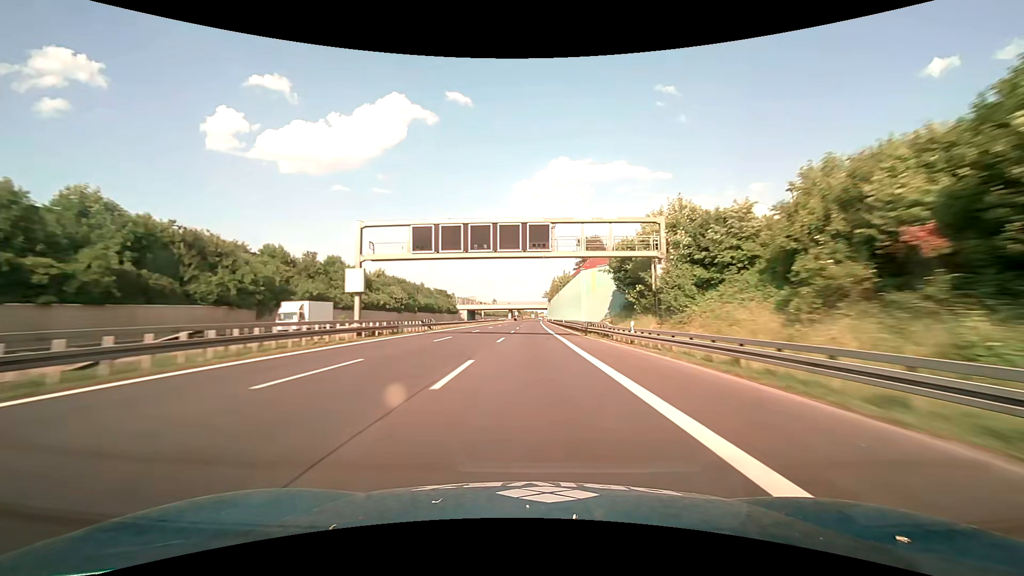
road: motorway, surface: asphalt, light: Day
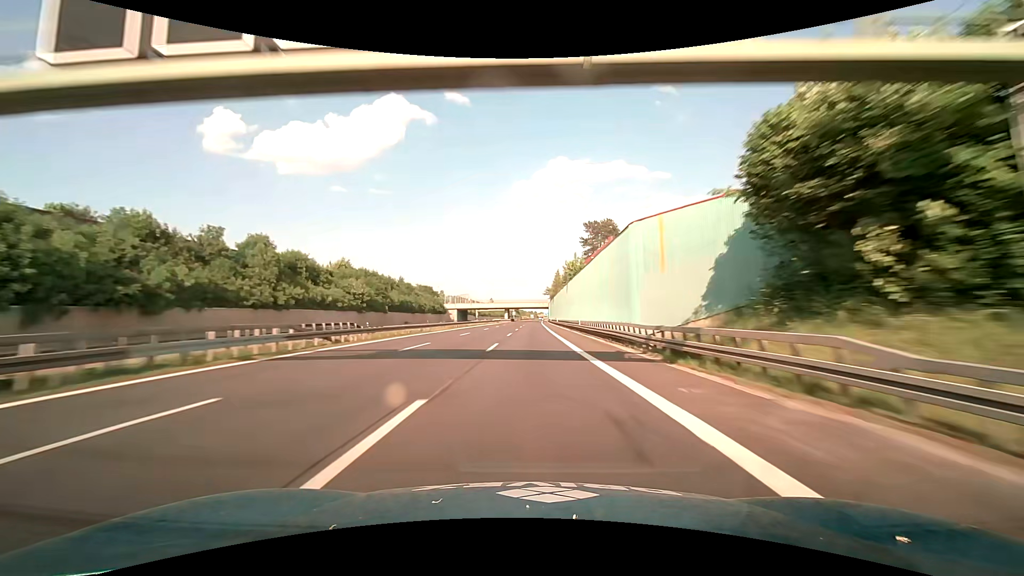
(+0.1, +25.2) m; 0°
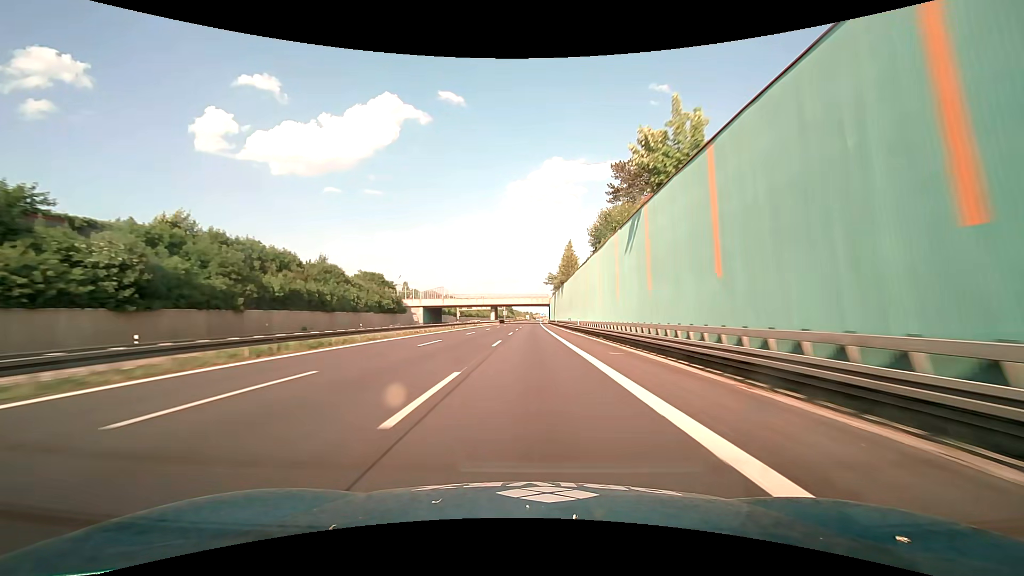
(+0.1, +49.5) m; 0°
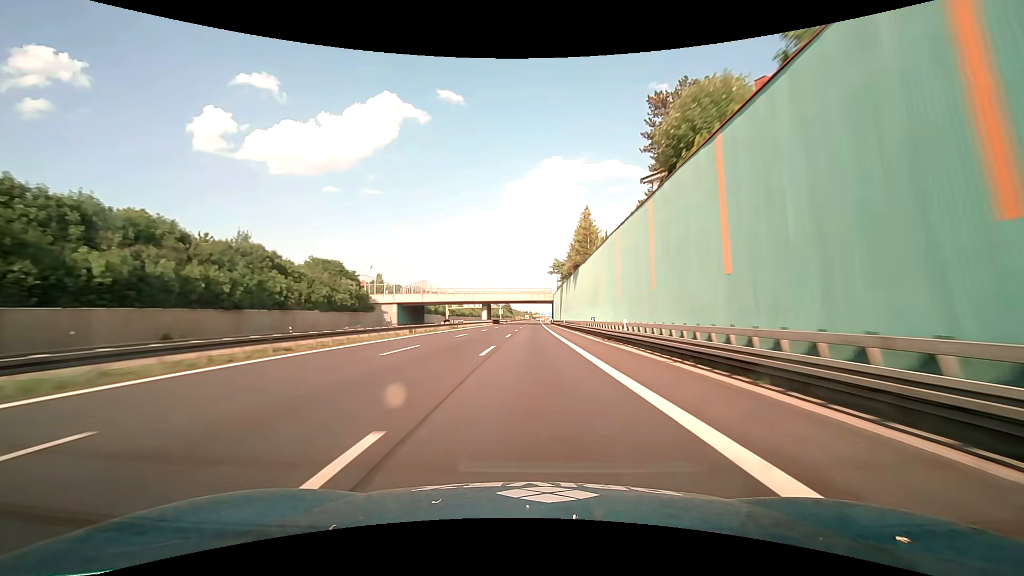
(0.0, +24.3) m; 0°
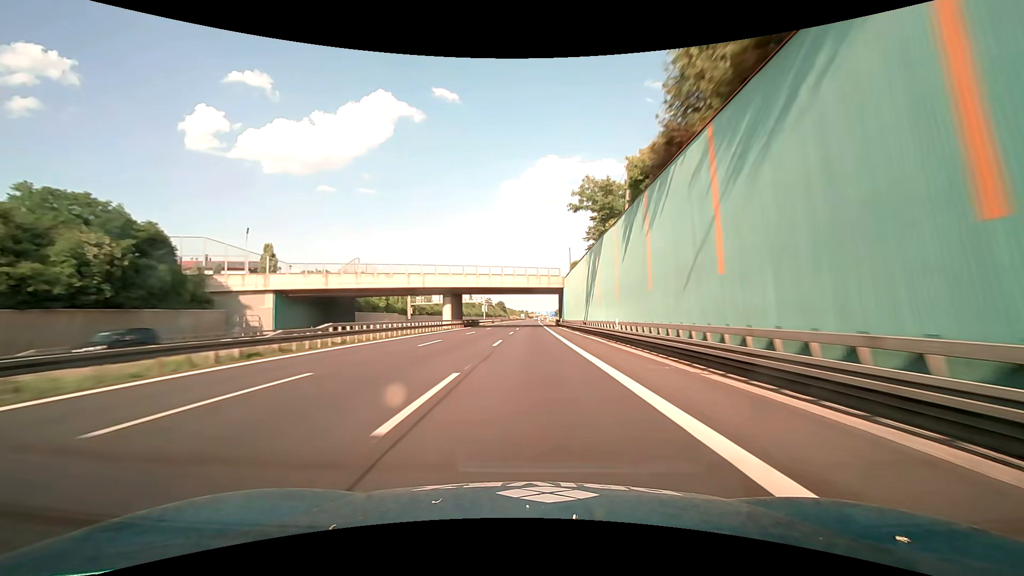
(+0.3, +47.7) m; +1°
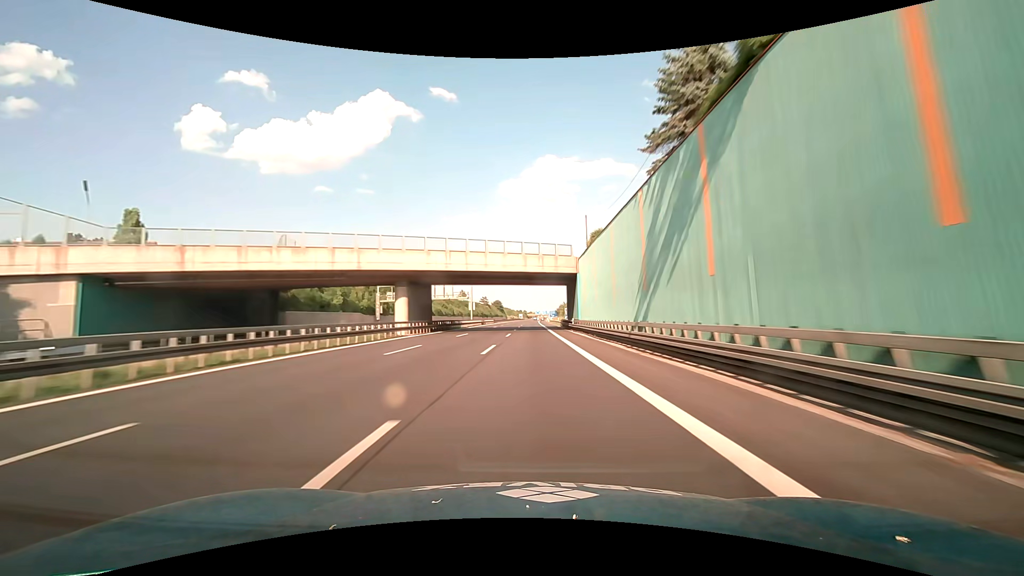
(0.0, +23.4) m; 0°
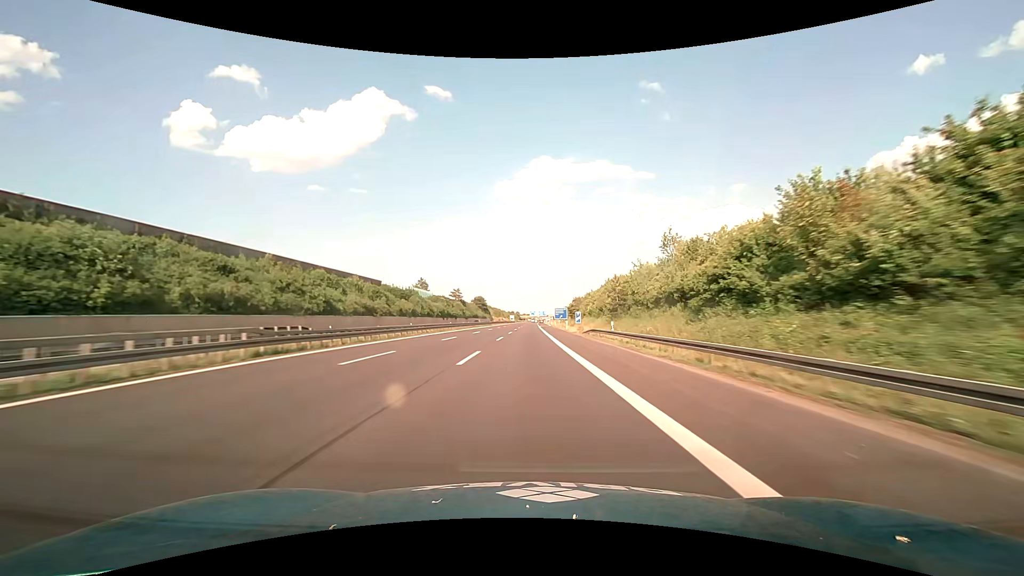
(+0.2, +112.6) m; +1°
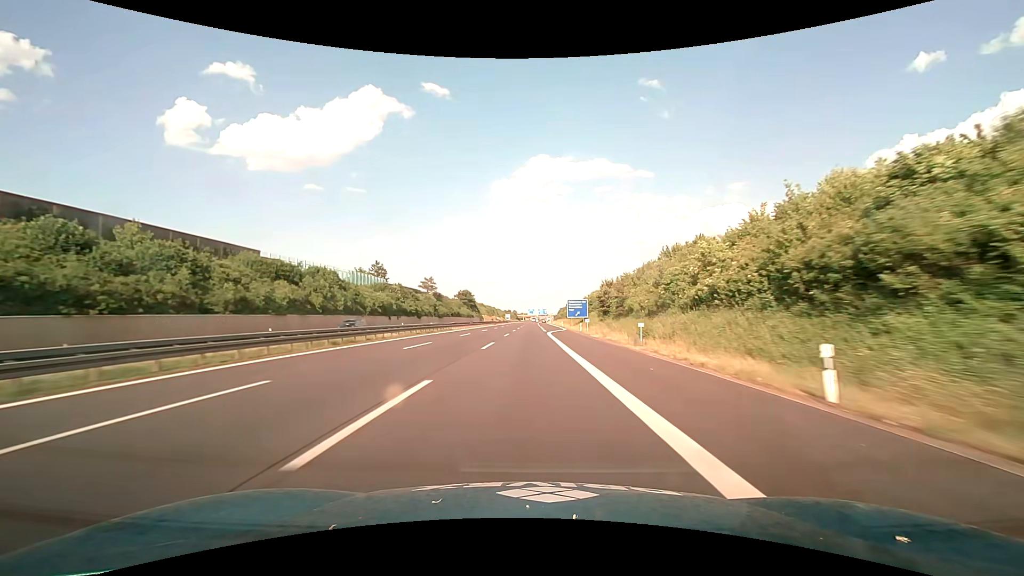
(+0.1, +64.3) m; 0°
(0, +10) (0, +20) (0, +30) (0, +40) (0, +50) (0, +60) (0, +70) (0, +80) (0, +90) (0, +100) m
